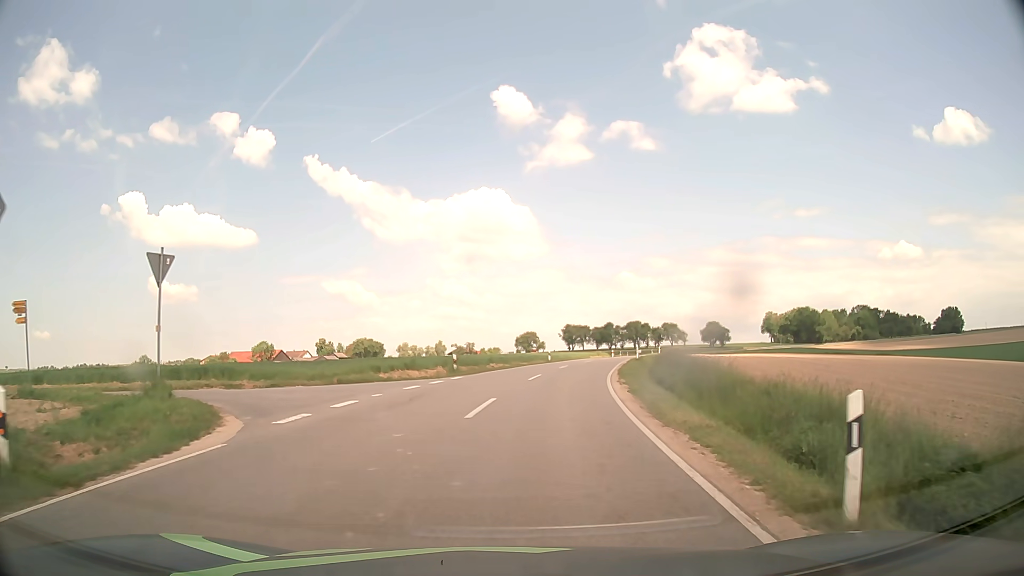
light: Day
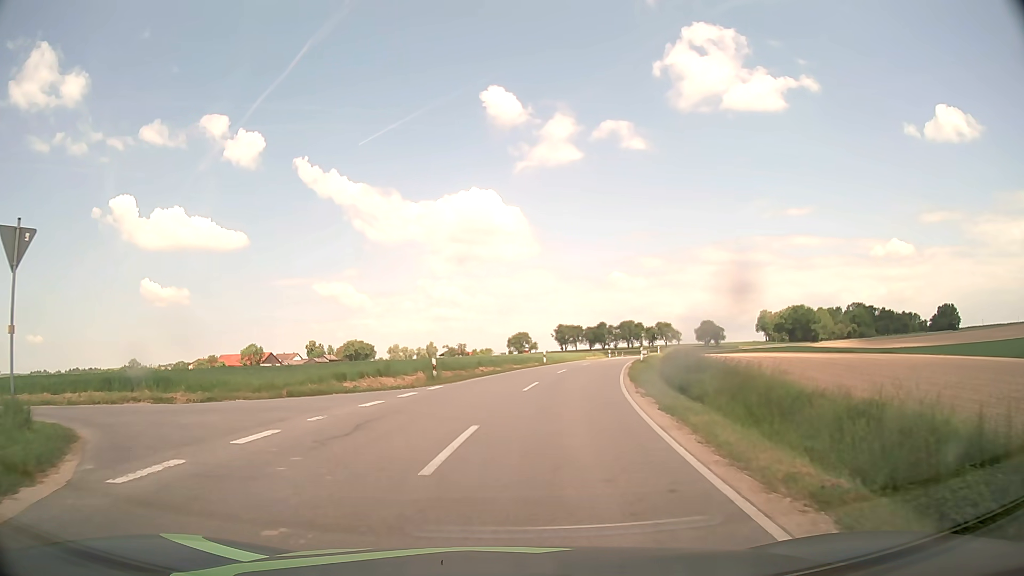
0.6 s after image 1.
(+0.1, +4.7) m; +1°
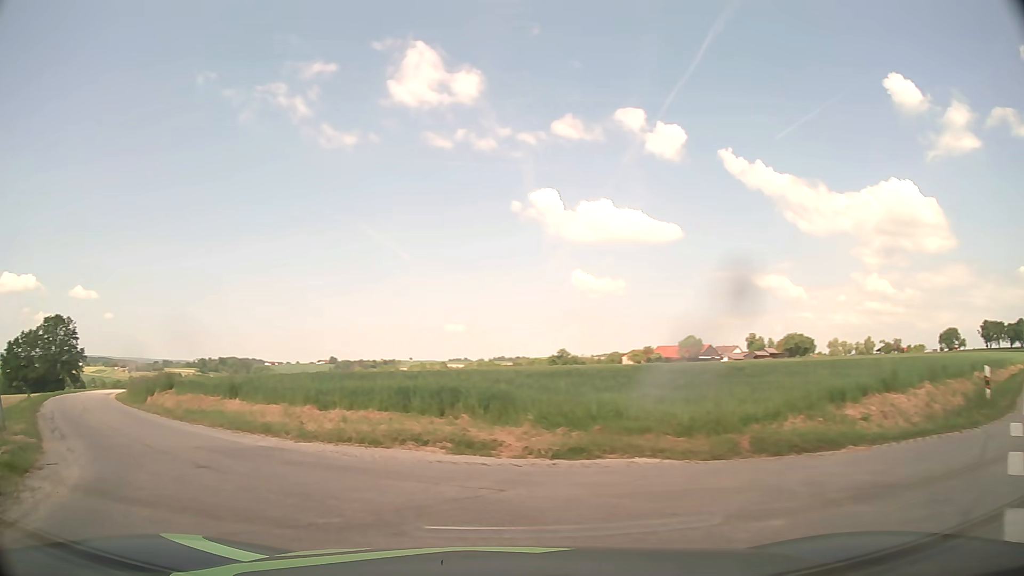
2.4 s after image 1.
(-2.7, +10.7) m; -37°
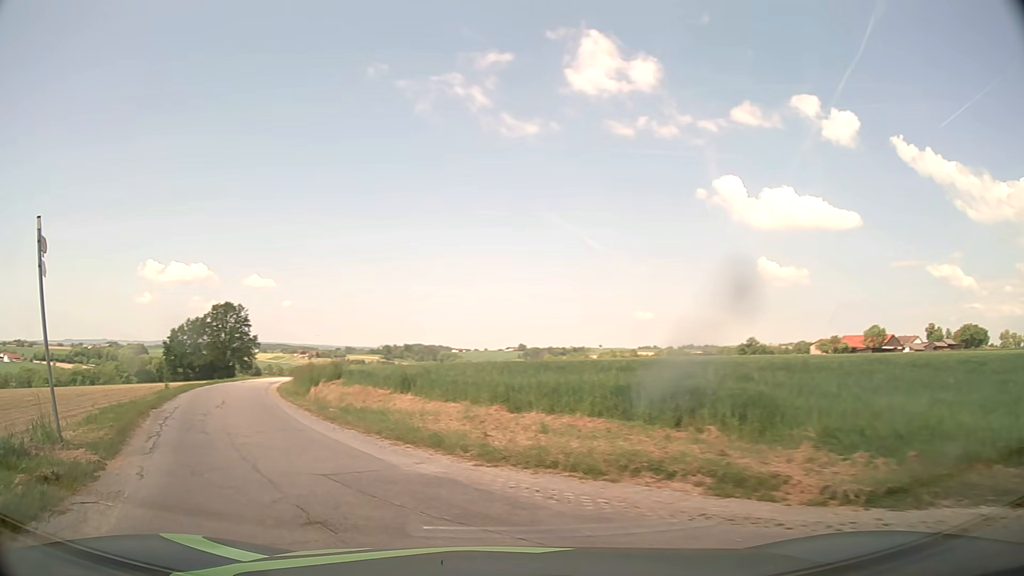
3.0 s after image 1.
(-0.5, +3.4) m; -15°
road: unclassified
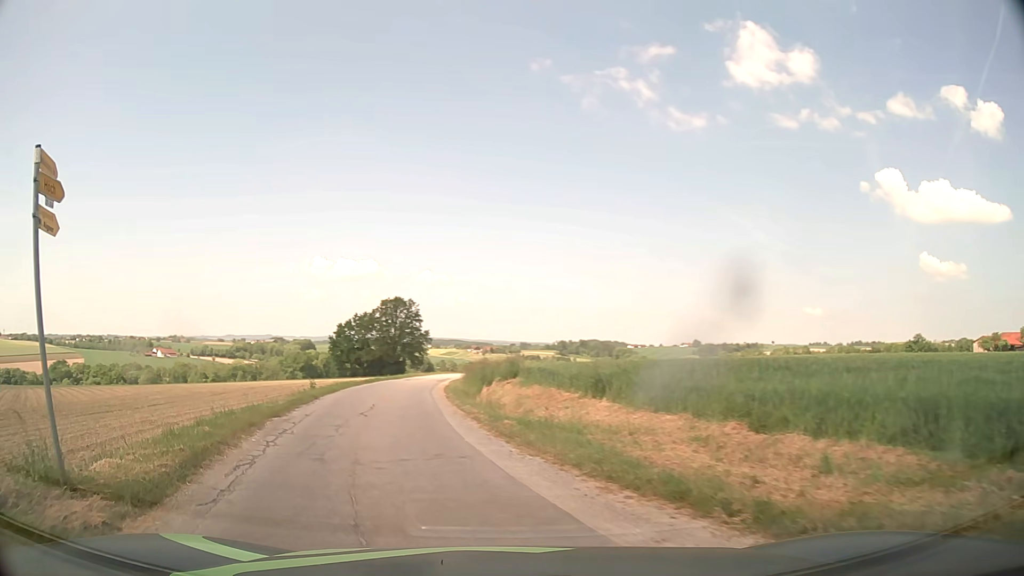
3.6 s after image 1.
(-0.5, +3.7) m; -15°
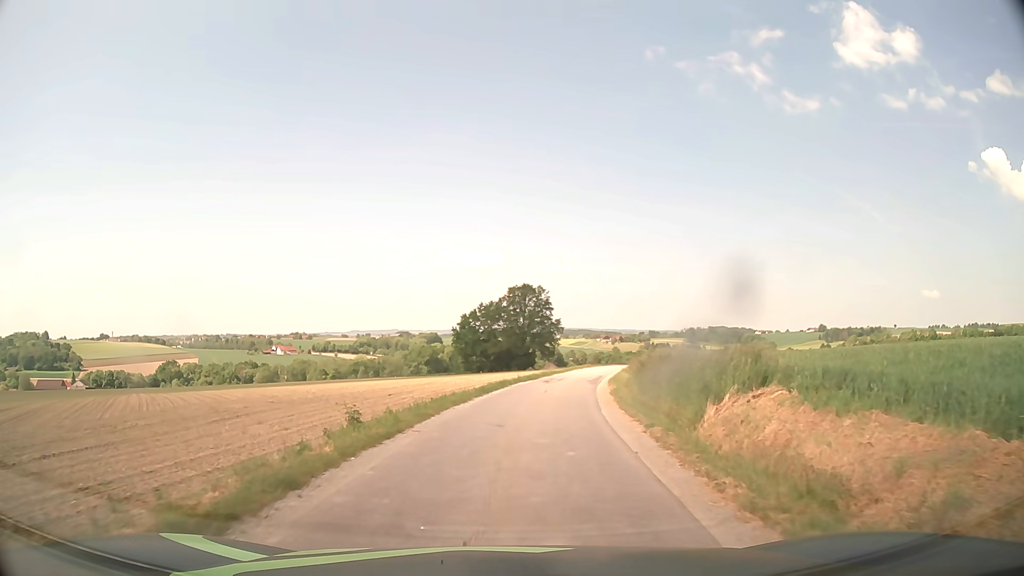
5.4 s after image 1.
(-2.4, +14.2) m; -12°
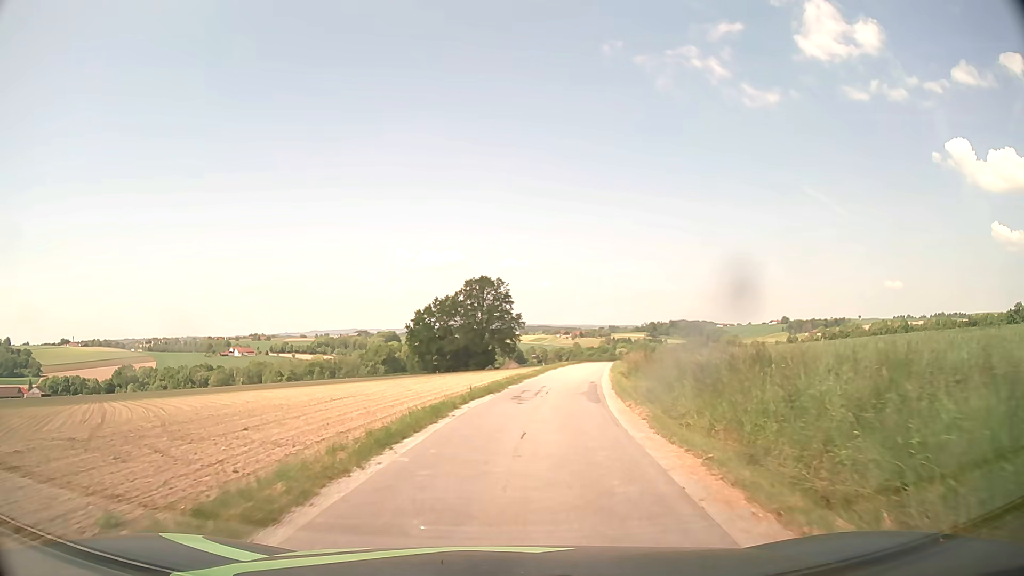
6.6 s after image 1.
(+0.4, +12.9) m; +3°
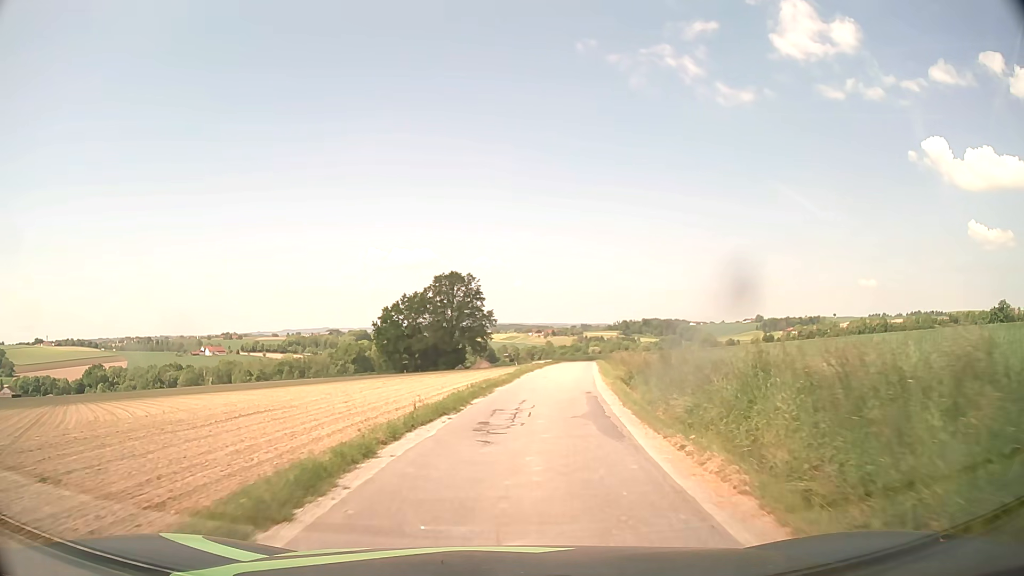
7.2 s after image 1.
(+0.1, +7.4) m; +2°
(0, +10) (+1, +20) (+2, +30) (+3, +40) (+4, +50) (+6, +60) (+7, +70) (+8, +79) (+10, +89) (+10, +99) m
